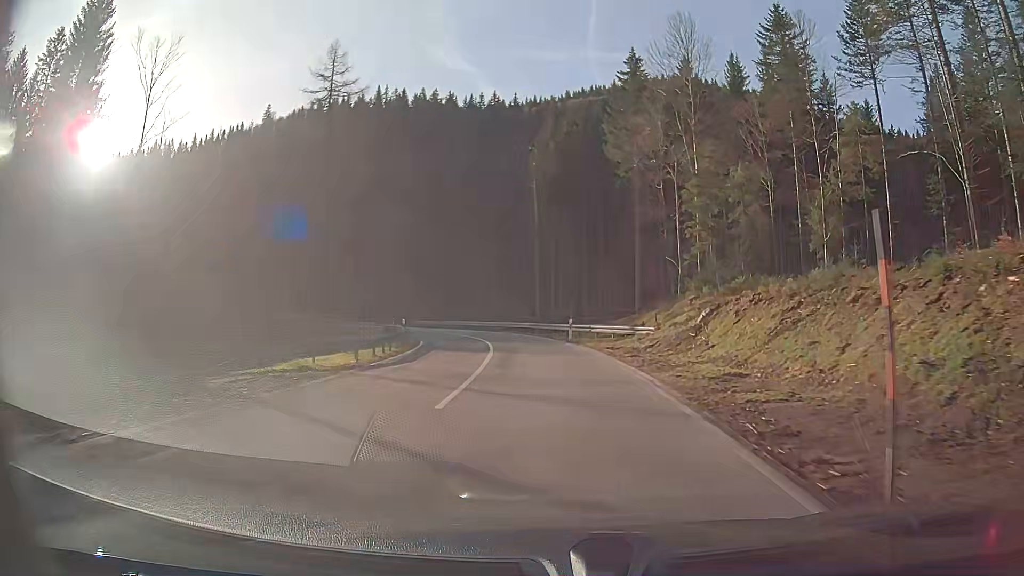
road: secondary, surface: asphalt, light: Day
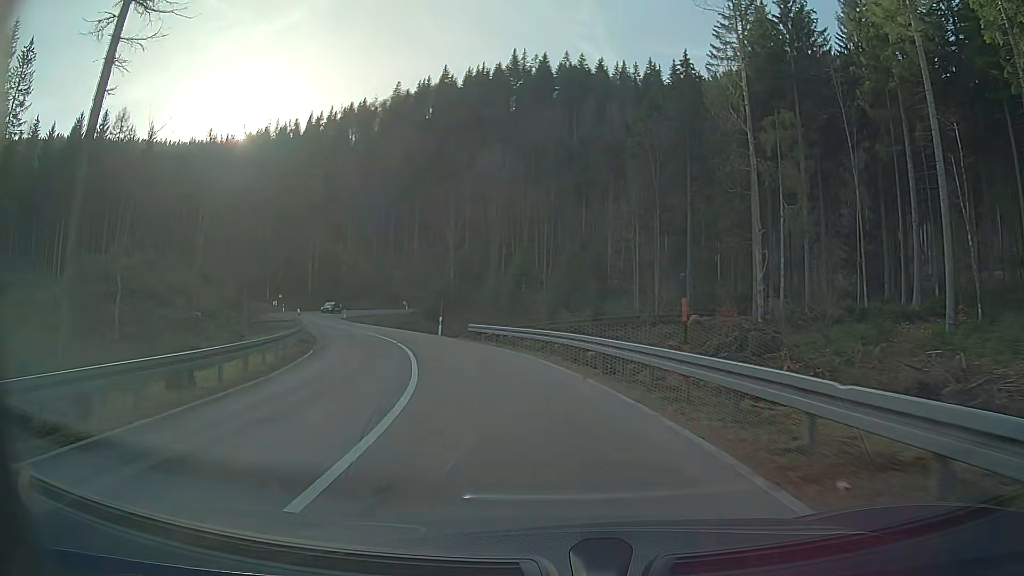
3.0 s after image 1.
(-4.7, +43.8) m; -17°
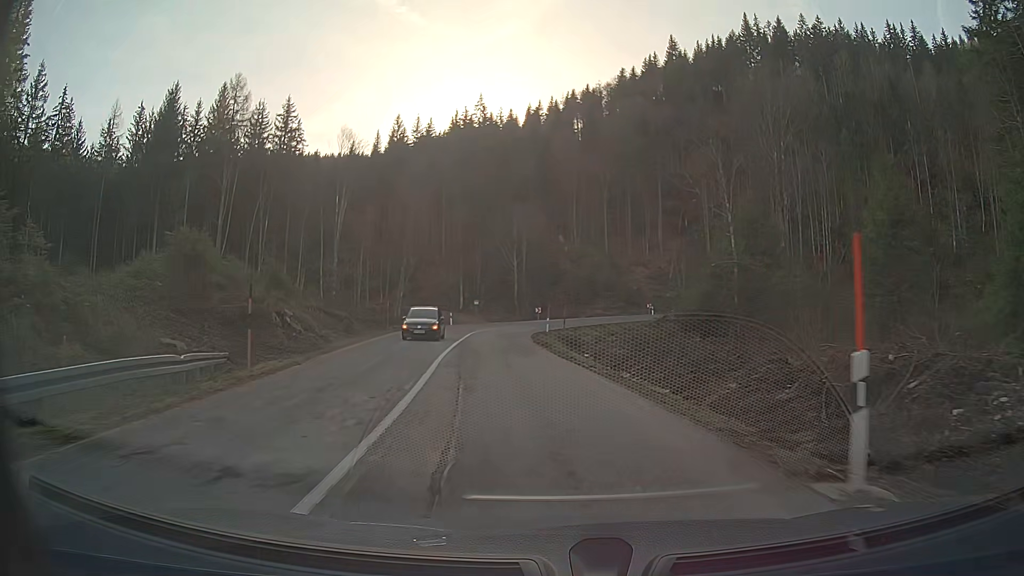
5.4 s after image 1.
(-6.2, +34.0) m; -20°
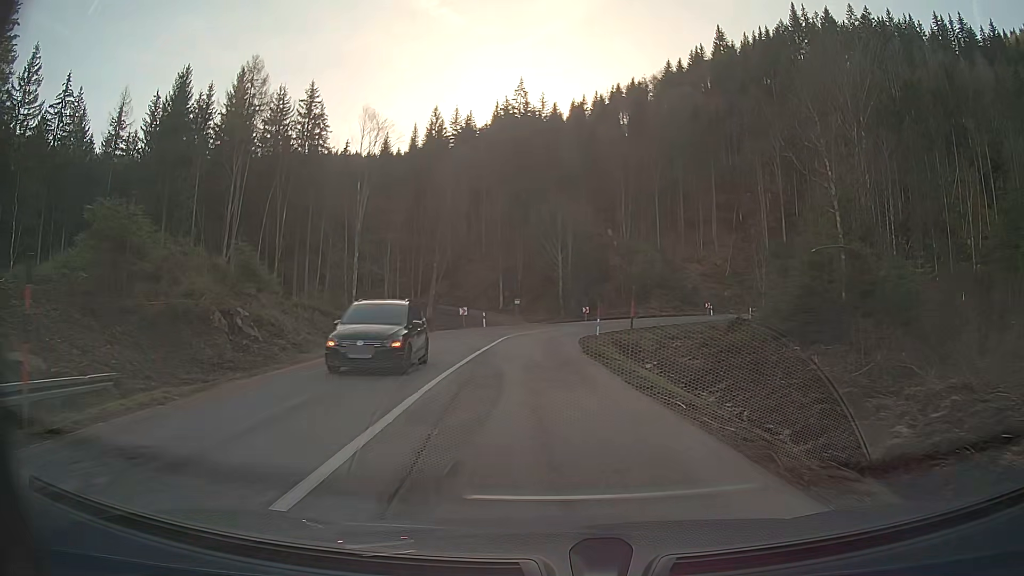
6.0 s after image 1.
(-0.3, +8.6) m; -4°
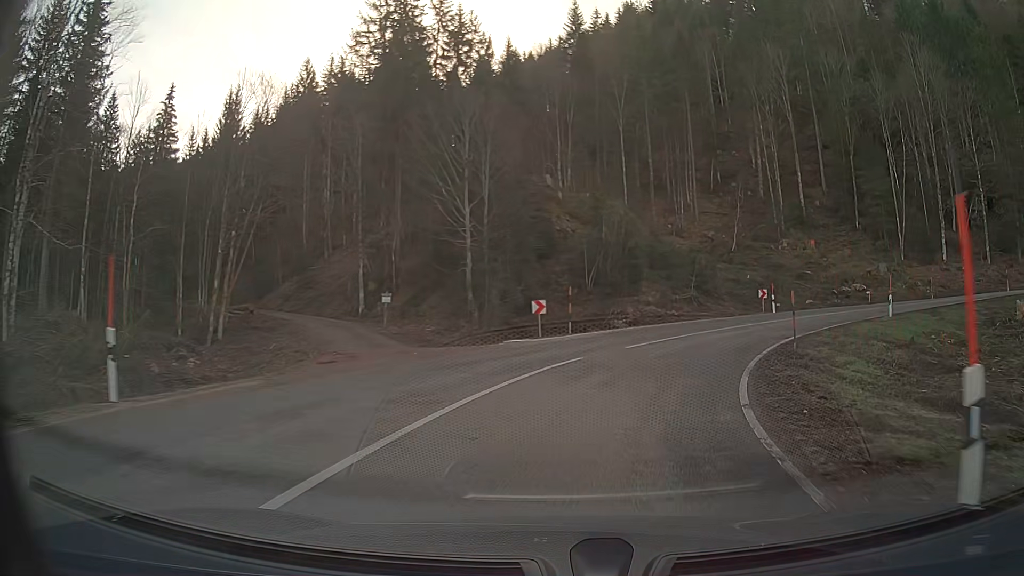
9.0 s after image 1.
(+1.5, +40.6) m; +14°
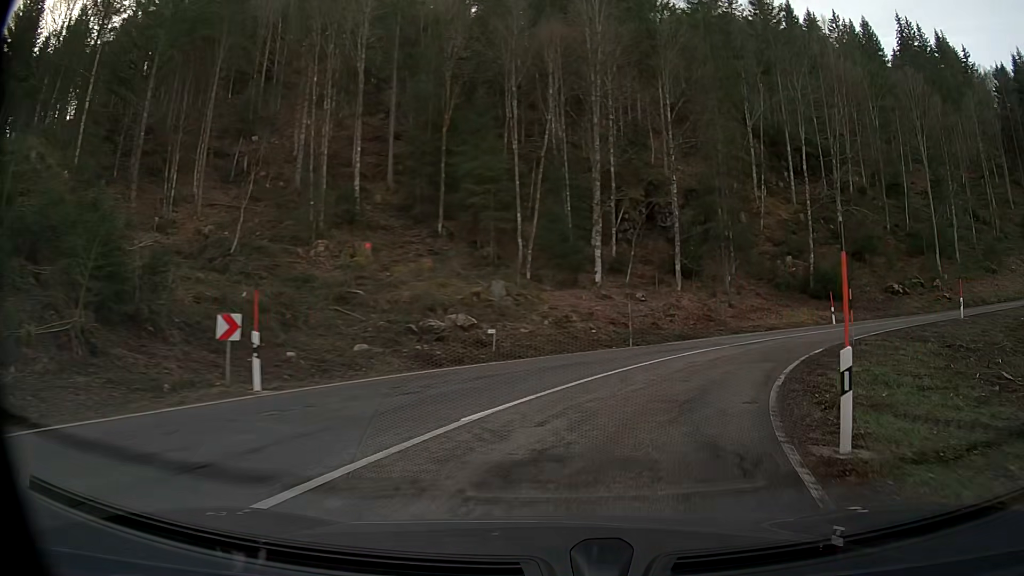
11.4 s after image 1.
(+9.2, +26.4) m; +40°
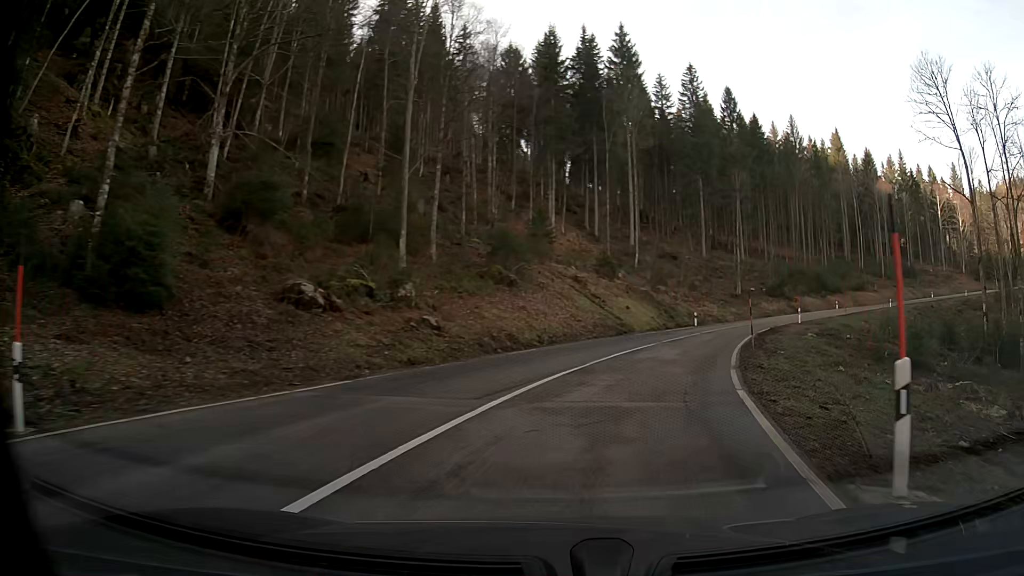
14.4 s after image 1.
(+15.1, +30.1) m; +50°
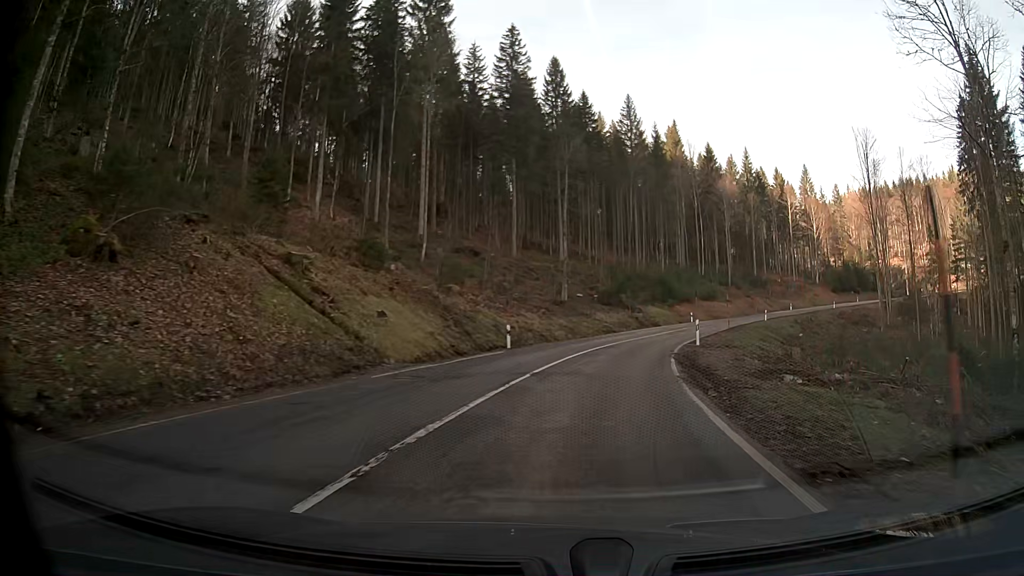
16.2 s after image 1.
(+3.5, +22.3) m; +15°
